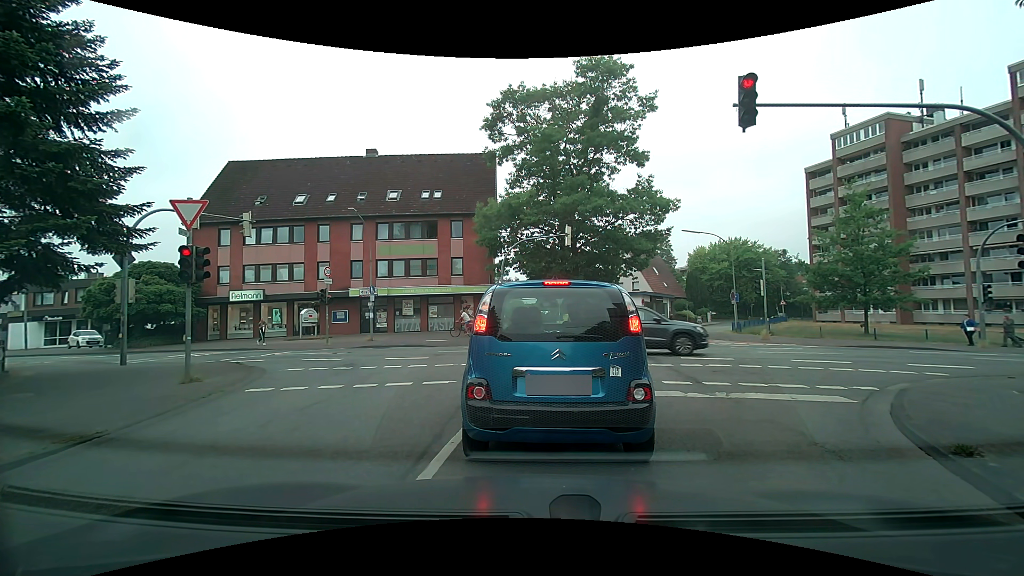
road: residential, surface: asphalt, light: Day
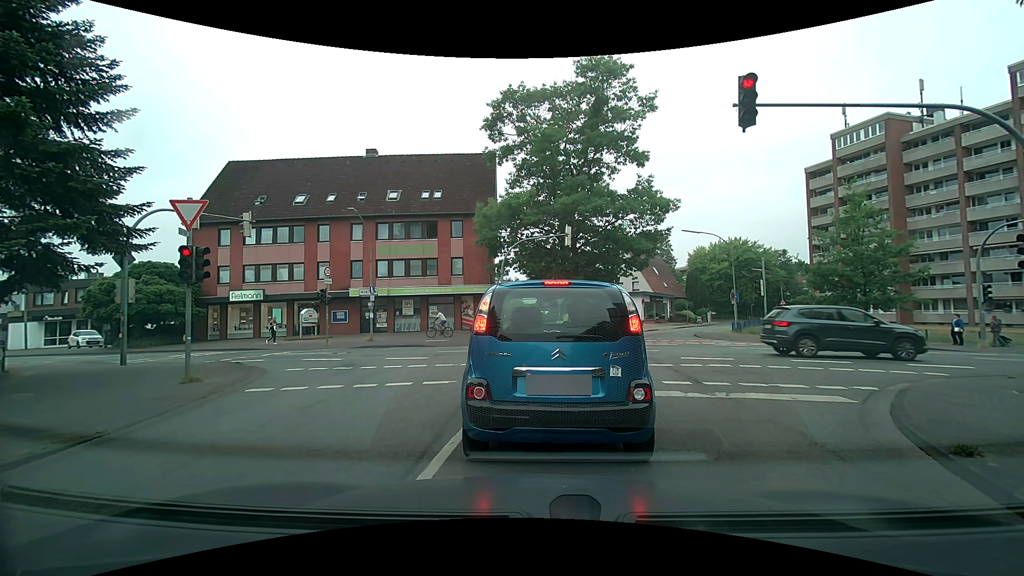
(0.0, 0.0) m; 0°
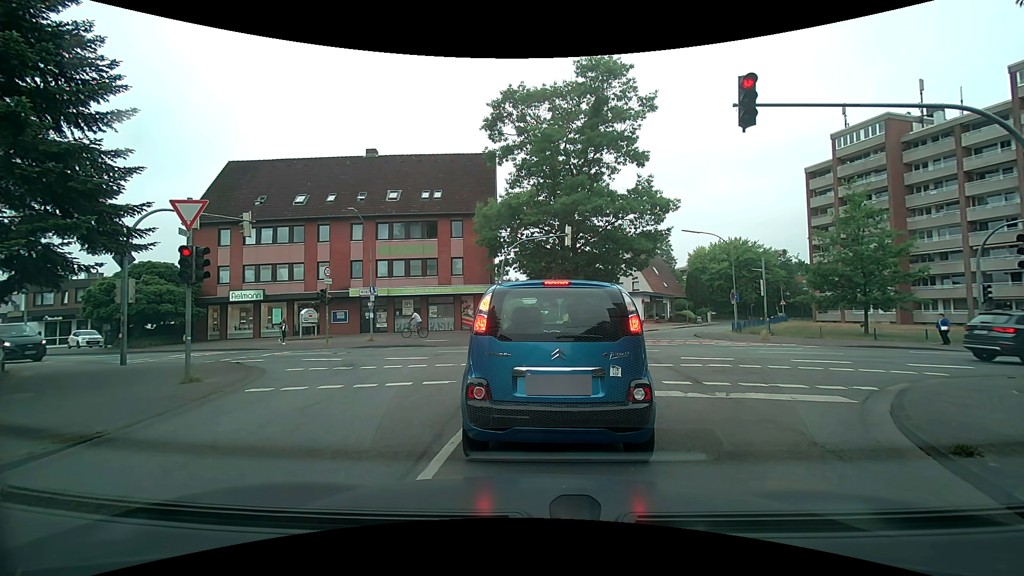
(0.0, 0.0) m; 0°
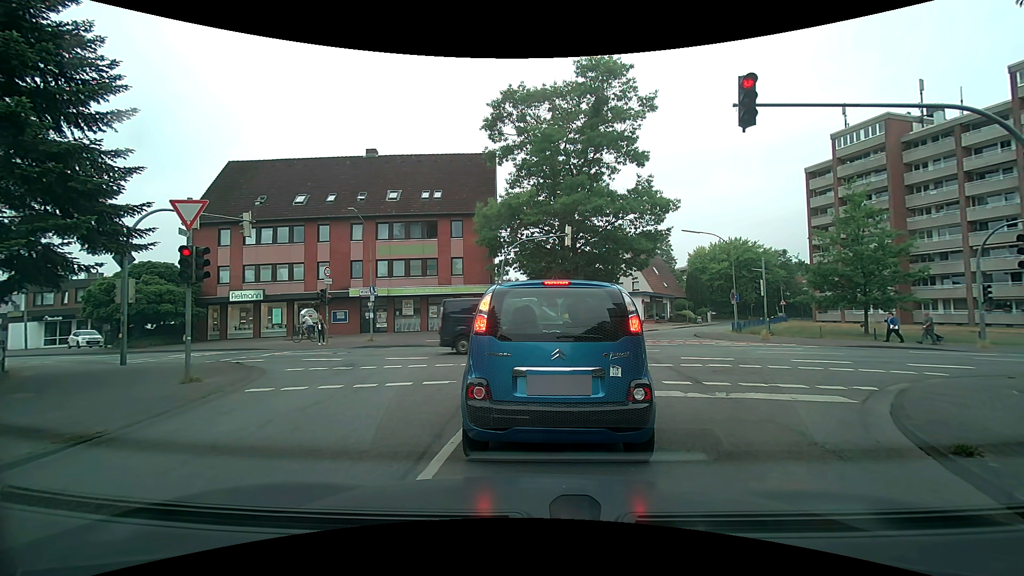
(0.0, 0.0) m; 0°
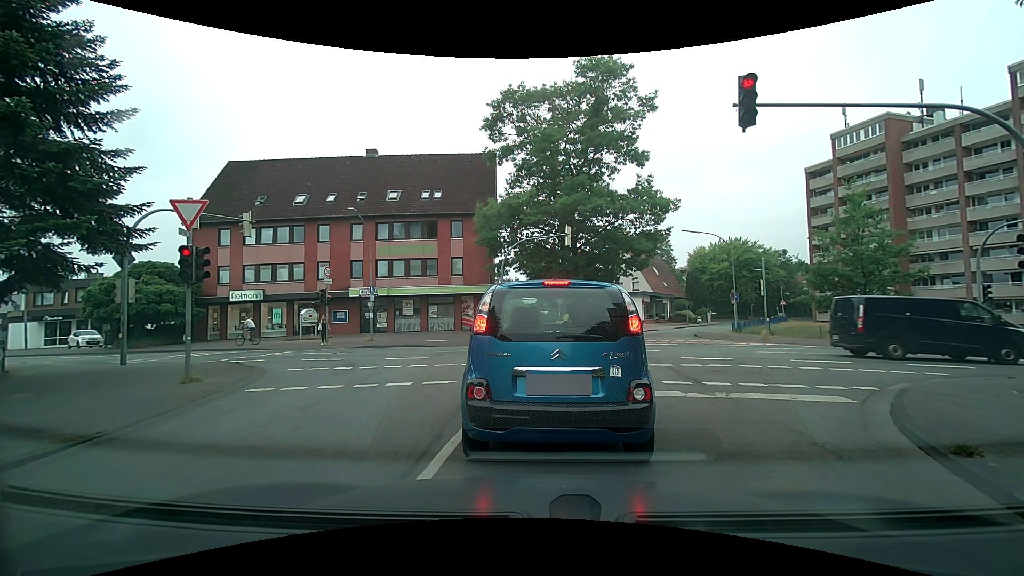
(0.0, 0.0) m; 0°
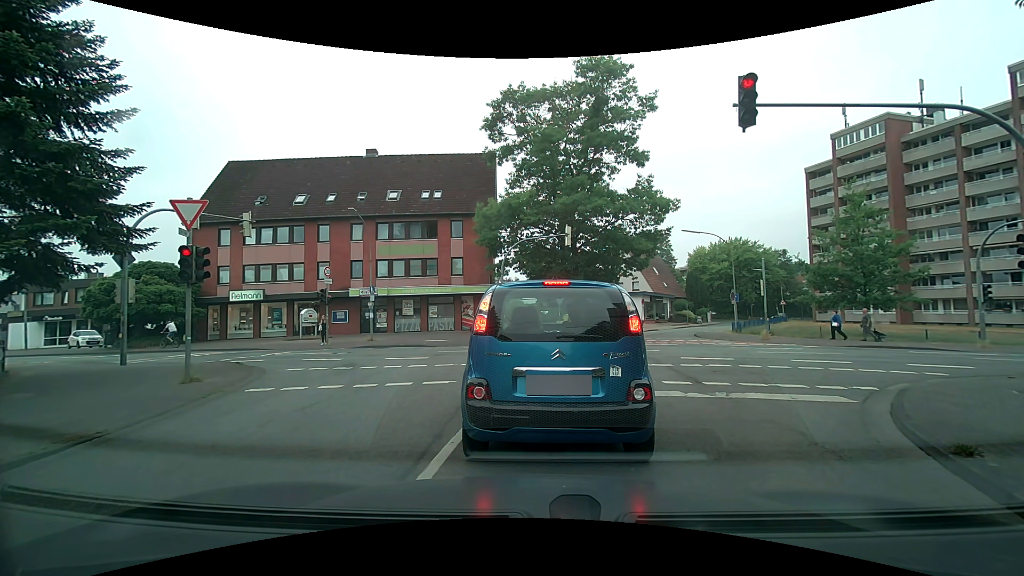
(0.0, 0.0) m; 0°
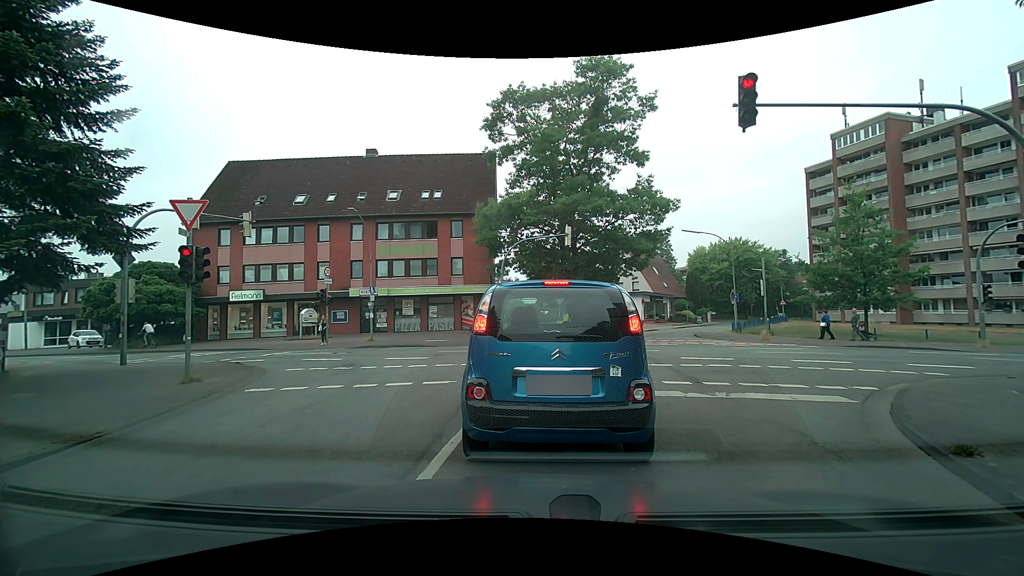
(0.0, 0.0) m; 0°
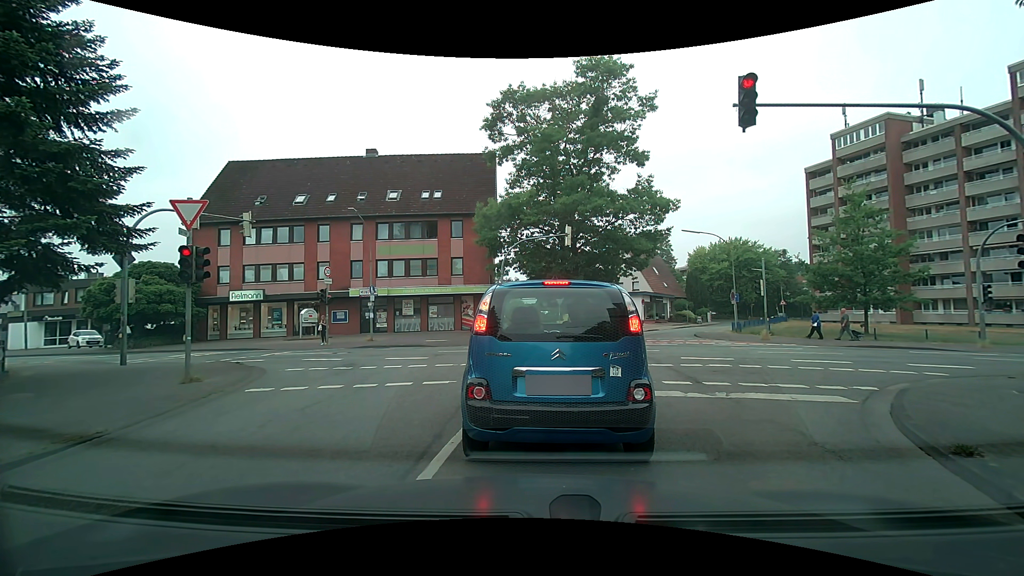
(0.0, 0.0) m; 0°
